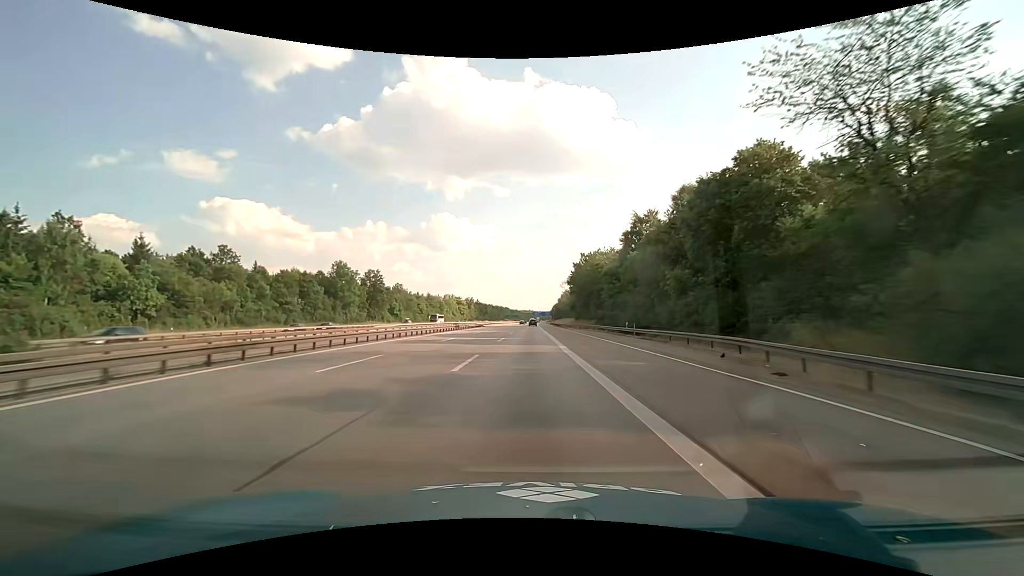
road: motorway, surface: asphalt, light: Day
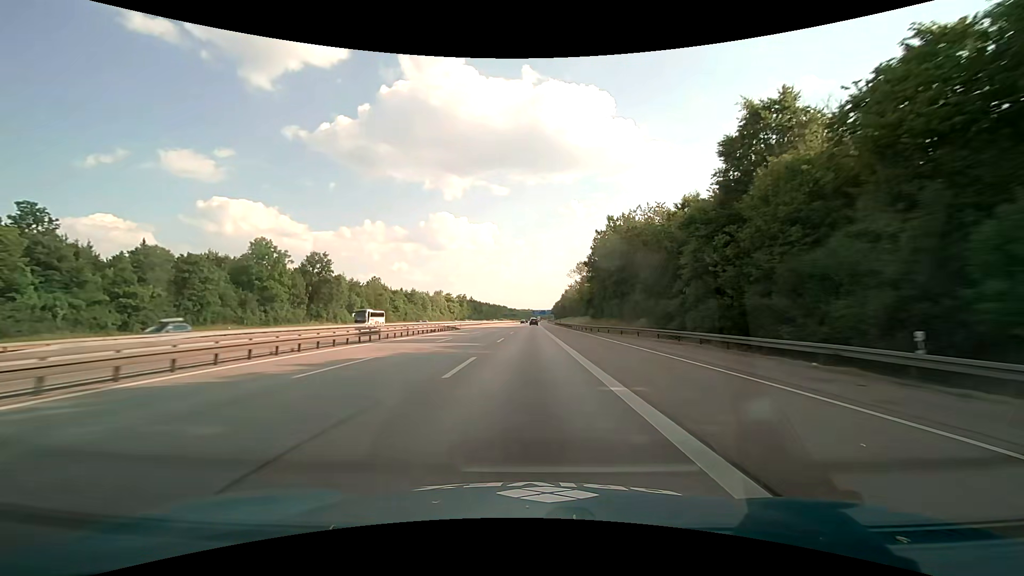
(+0.1, +37.5) m; 0°
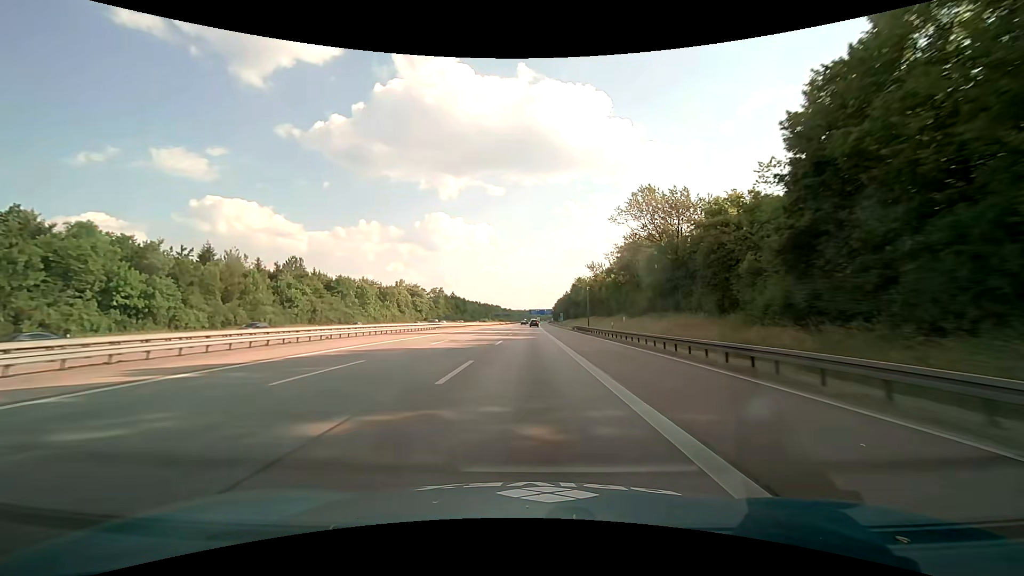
(+0.6, +73.4) m; +1°
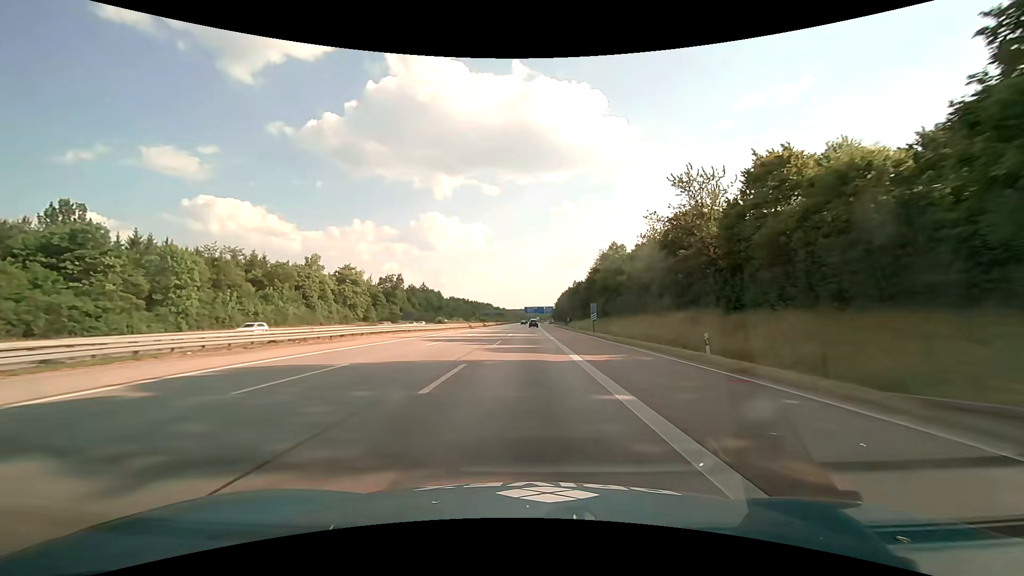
(+0.1, +72.7) m; 0°
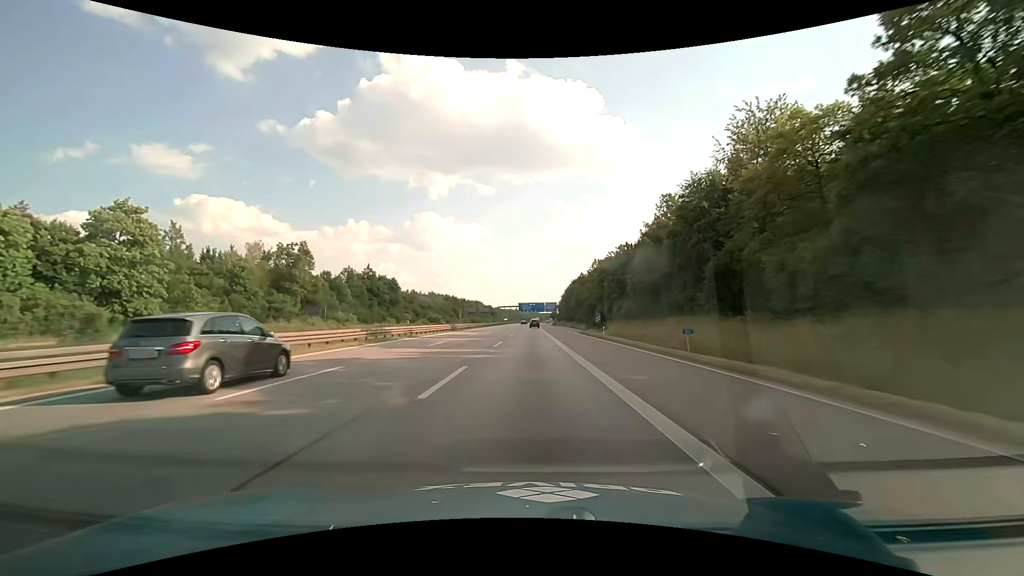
(+0.3, +72.7) m; +1°
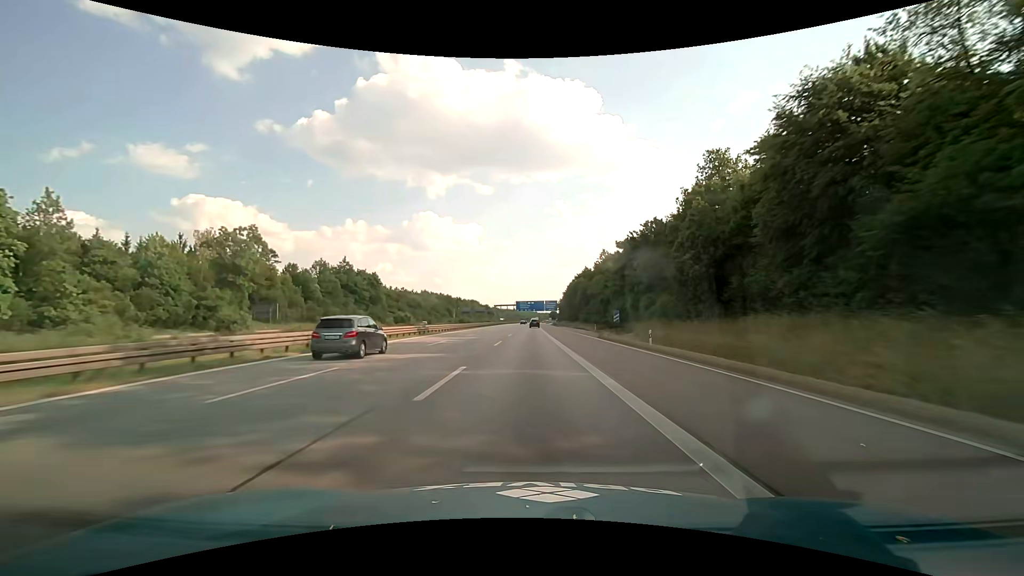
(0.0, +18.2) m; 0°
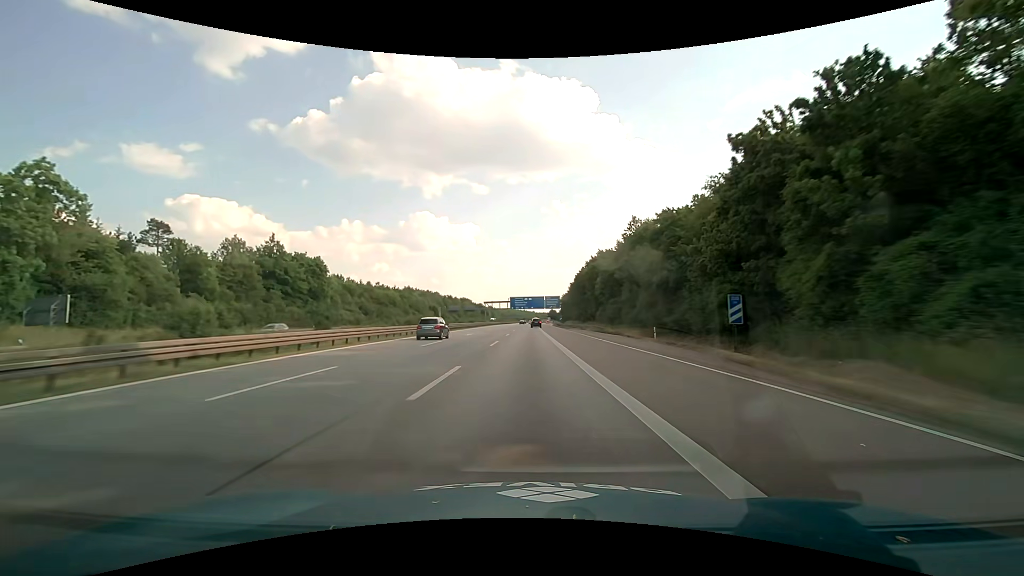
(+0.1, +36.5) m; 0°
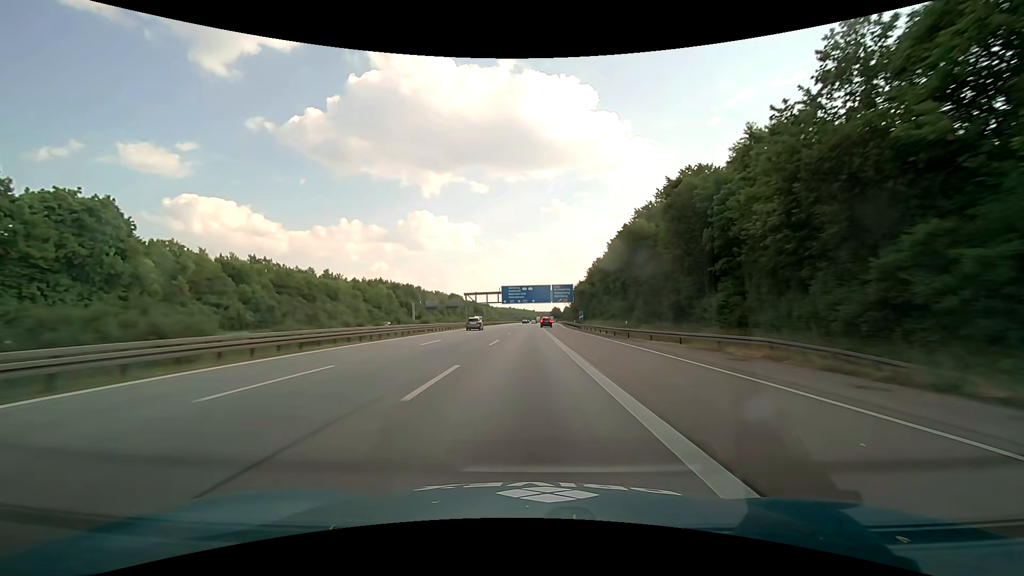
(-0.1, +53.9) m; 0°
(0, +10) (0, +20) (0, +30) (0, +40) (0, +50) (0, +60) (0, +70) (+1, +80) (+1, +90) (+2, +100) m
